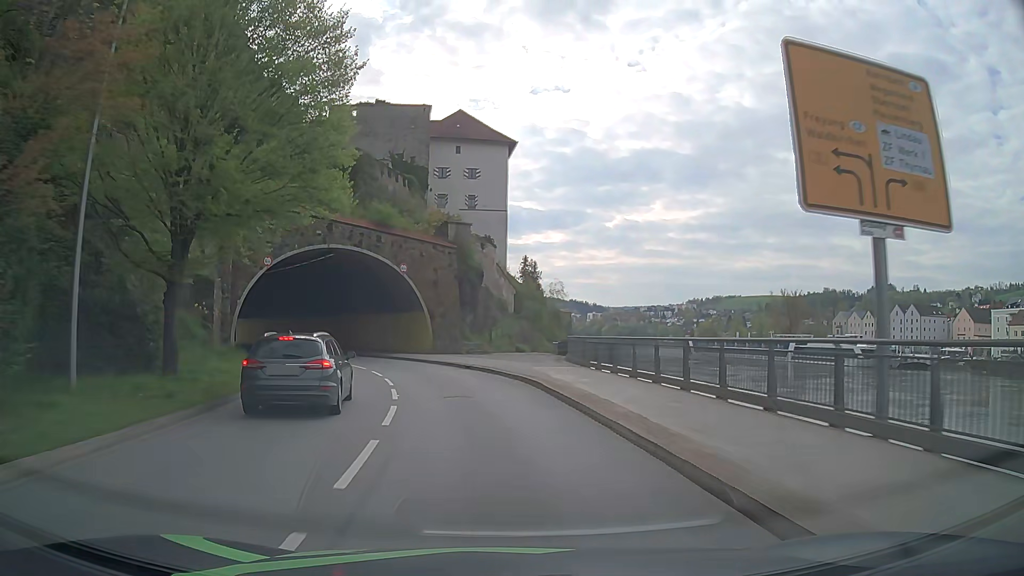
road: primary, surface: asphalt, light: Day
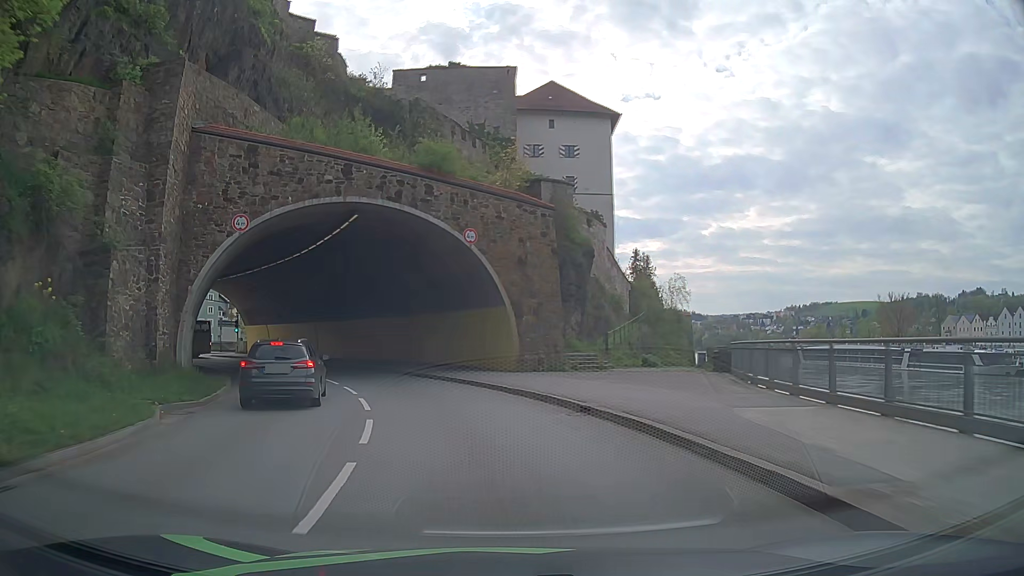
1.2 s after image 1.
(-0.9, +15.1) m; -8°
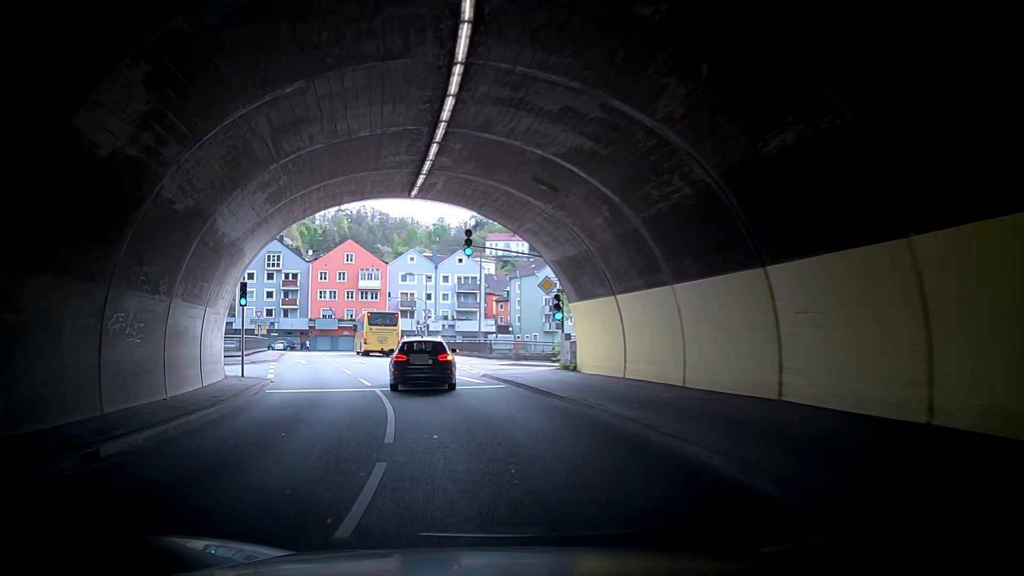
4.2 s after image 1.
(-9.8, +35.4) m; -28°
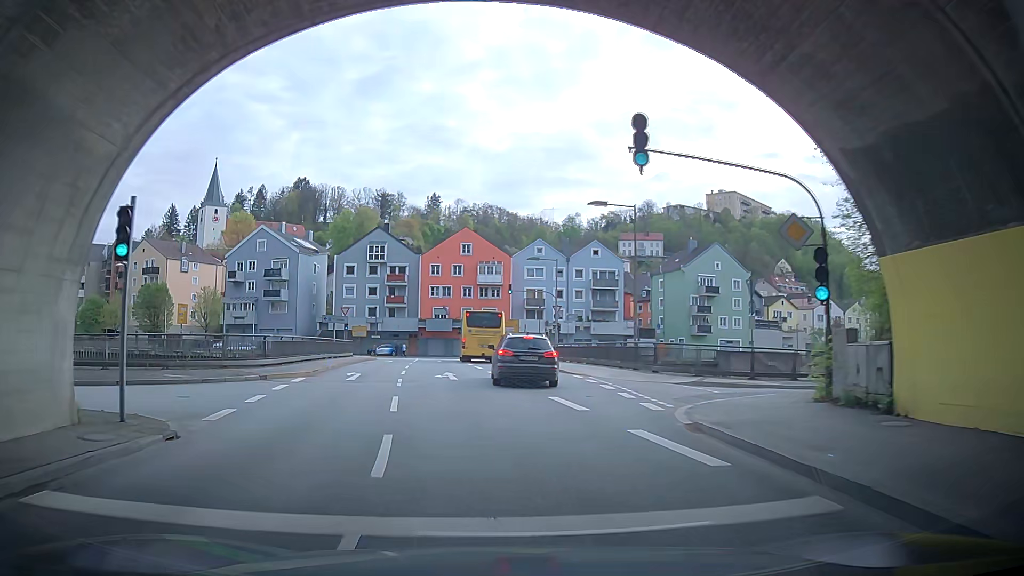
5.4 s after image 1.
(-0.8, +14.6) m; -8°
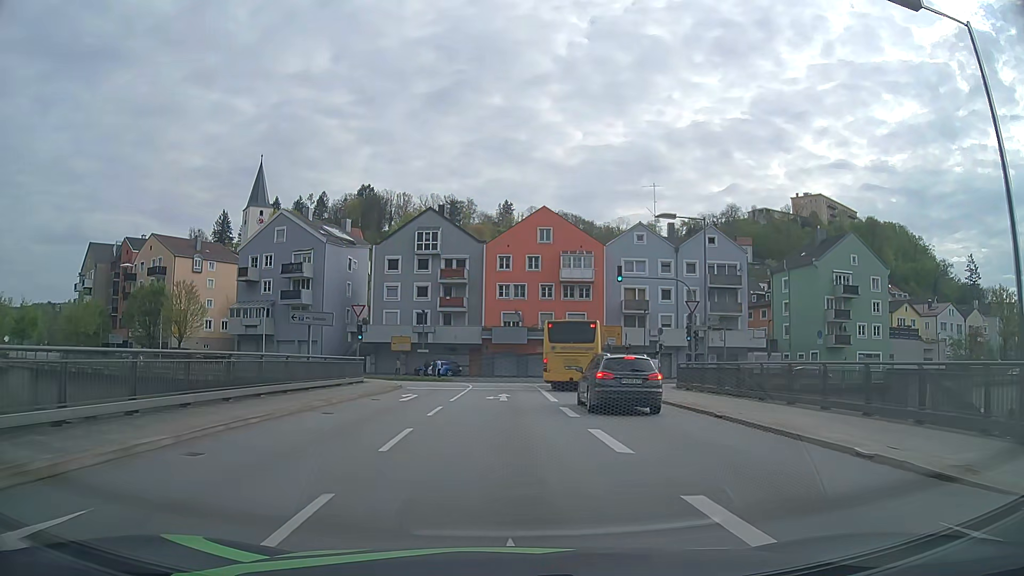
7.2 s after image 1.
(-3.7, +21.0) m; -16°
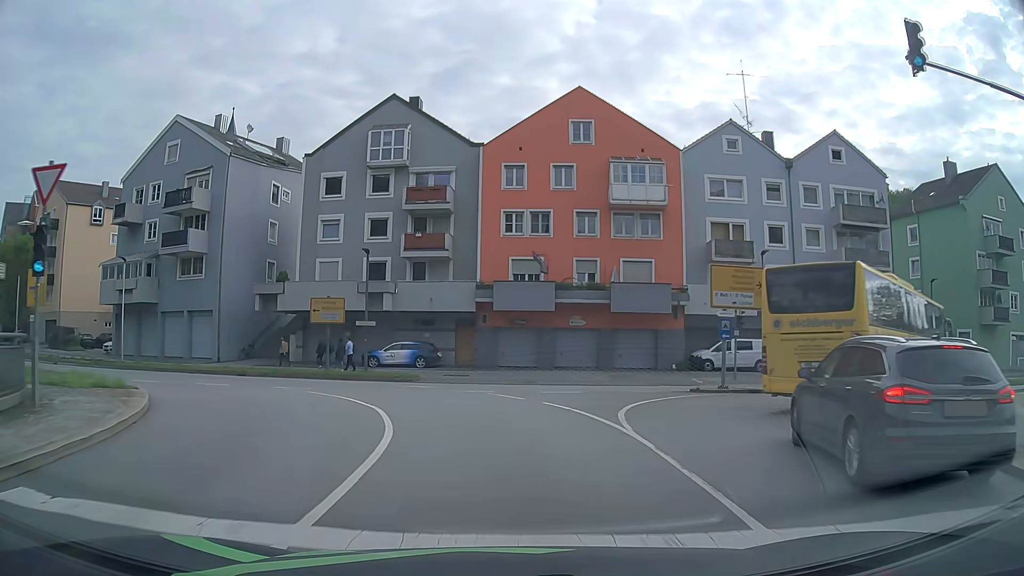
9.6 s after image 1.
(-0.2, +27.3) m; -1°
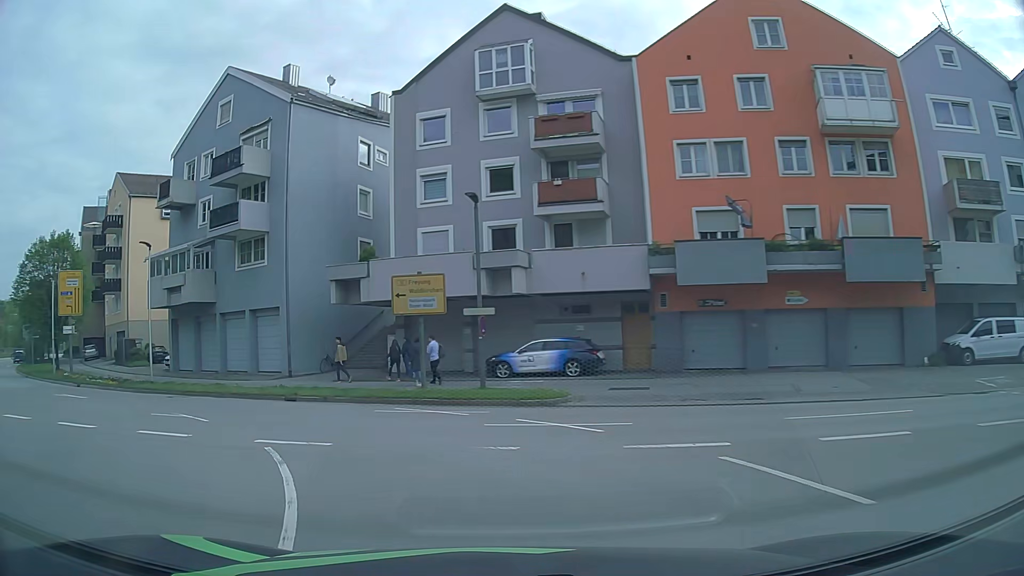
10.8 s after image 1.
(-0.8, +12.4) m; -12°
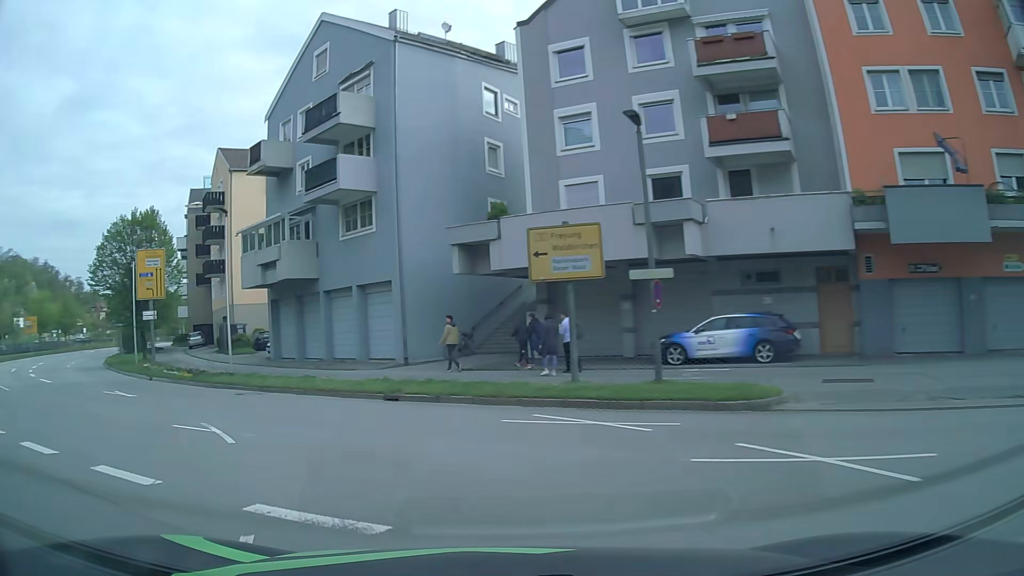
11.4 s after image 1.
(-0.6, +5.9) m; -12°
